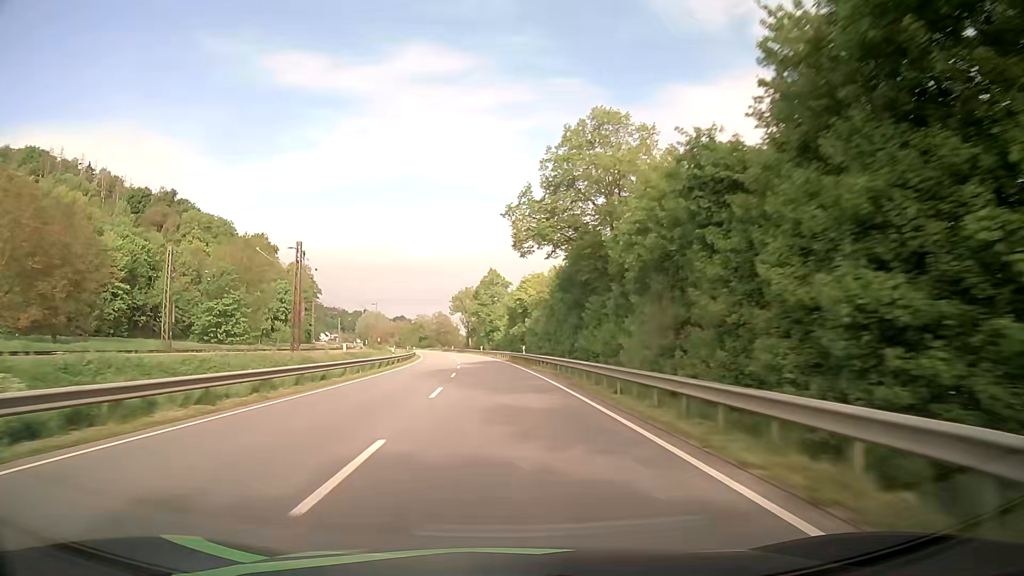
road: primary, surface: asphalt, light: Day
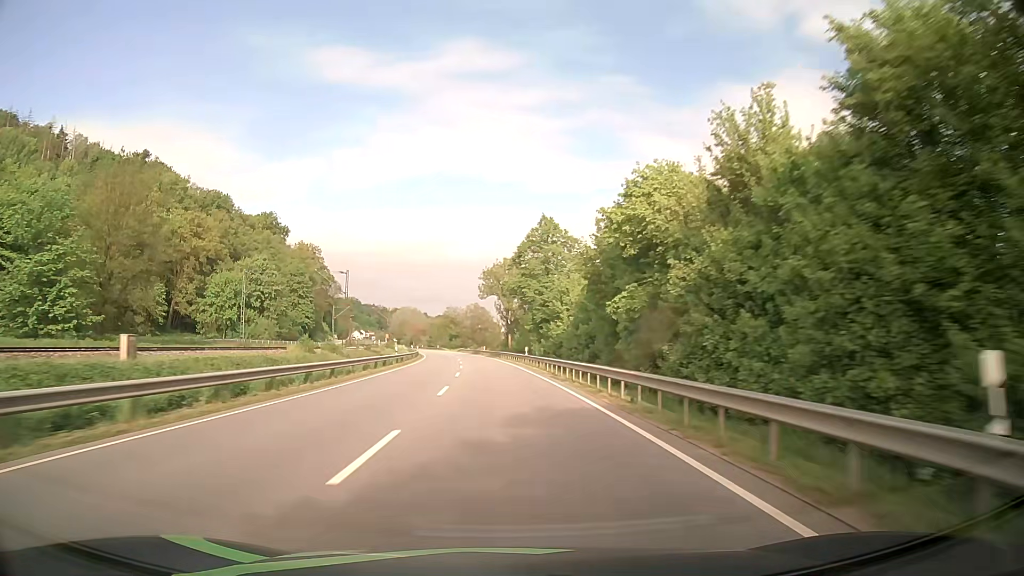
(-1.8, +48.0) m; -4°
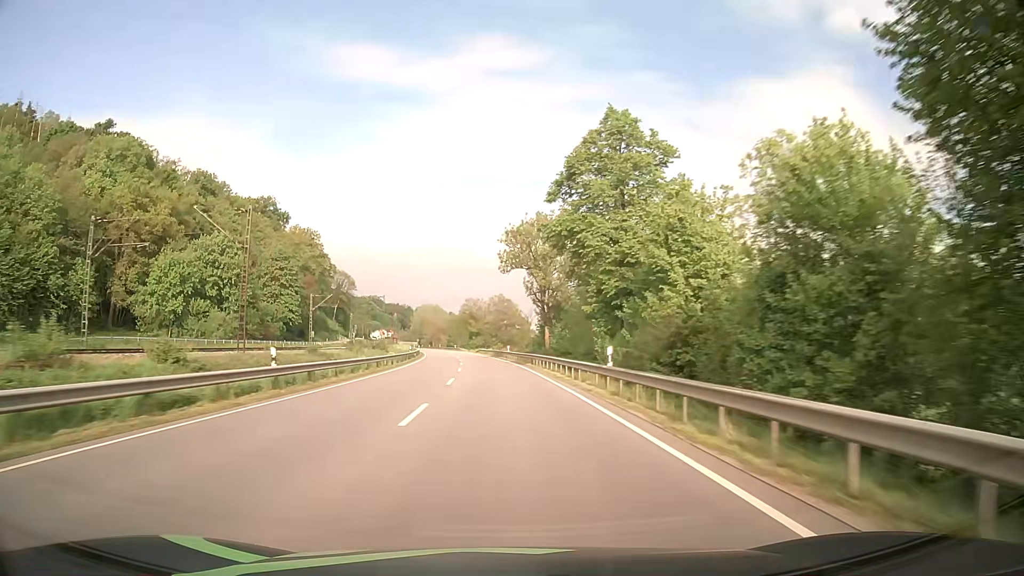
(-0.7, +32.0) m; -2°
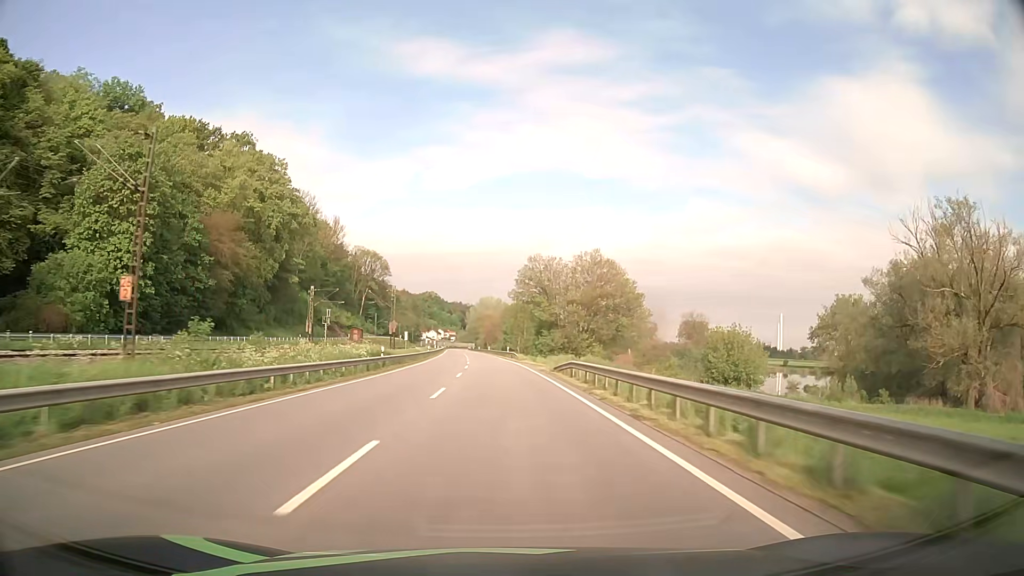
(-4.3, +79.9) m; -6°
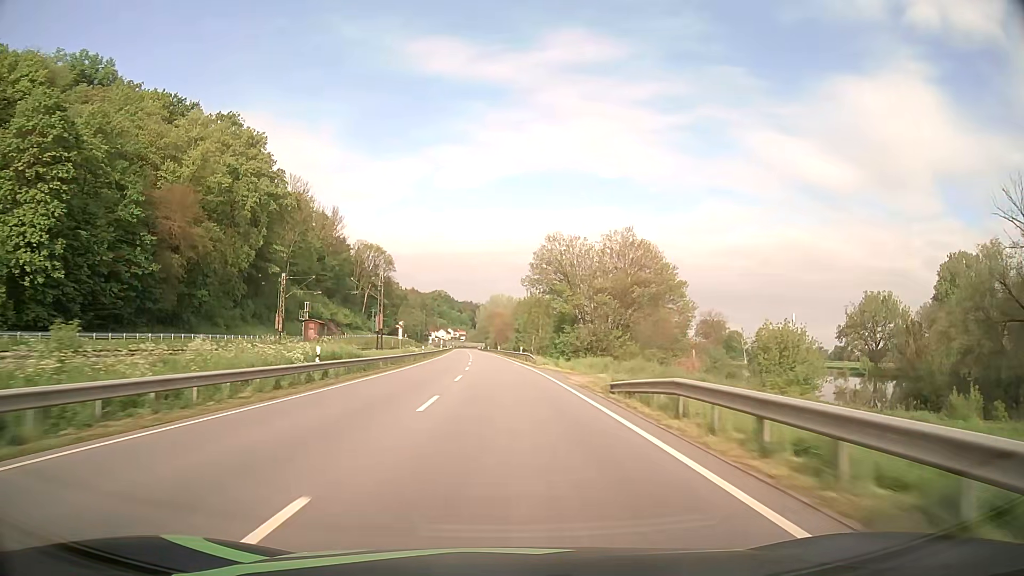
(-0.2, +16.0) m; -1°
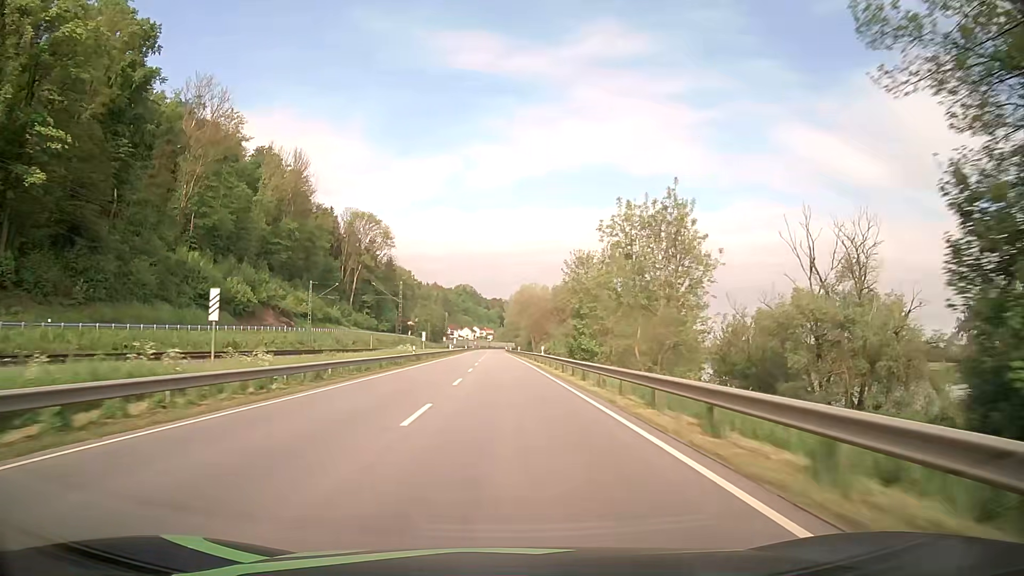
(-1.6, +64.0) m; -2°
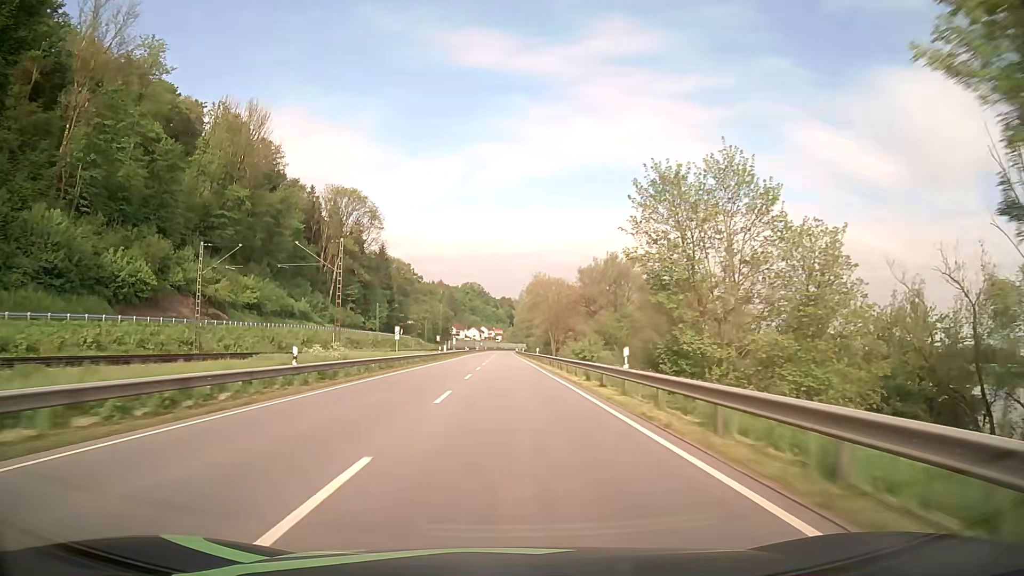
(-0.4, +32.1) m; -1°
